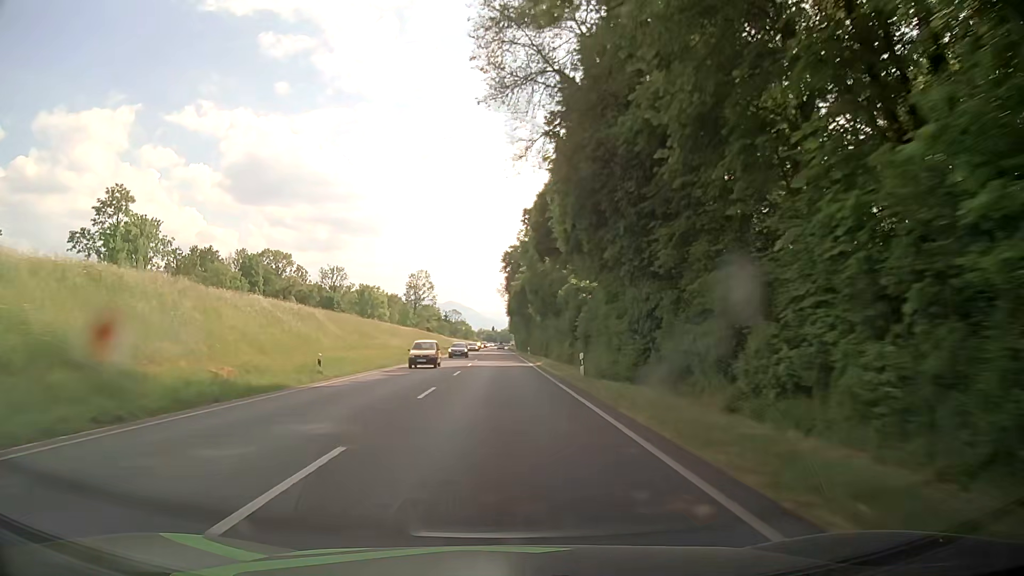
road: primary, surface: asphalt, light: Day
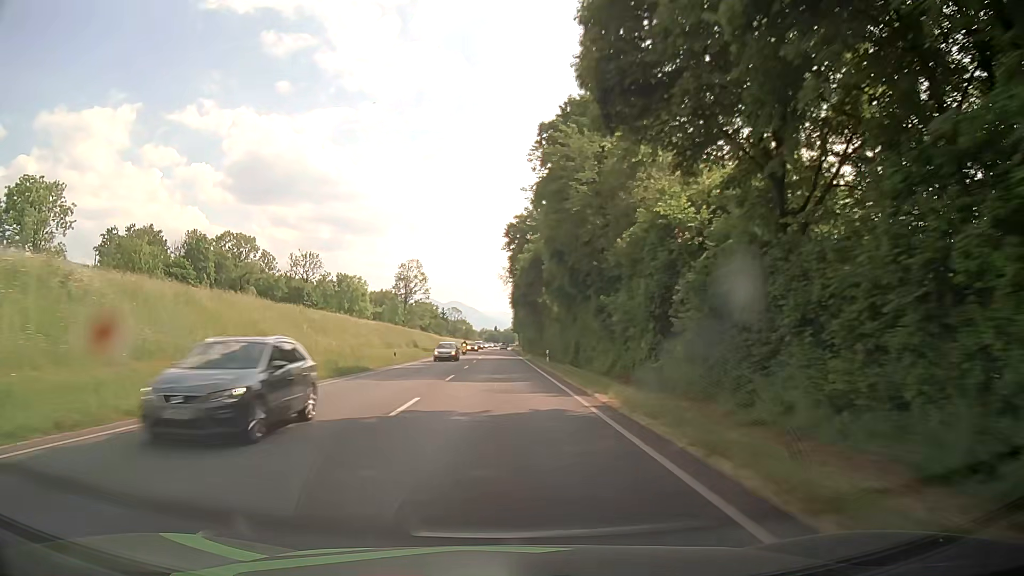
(-0.1, +28.2) m; -1°
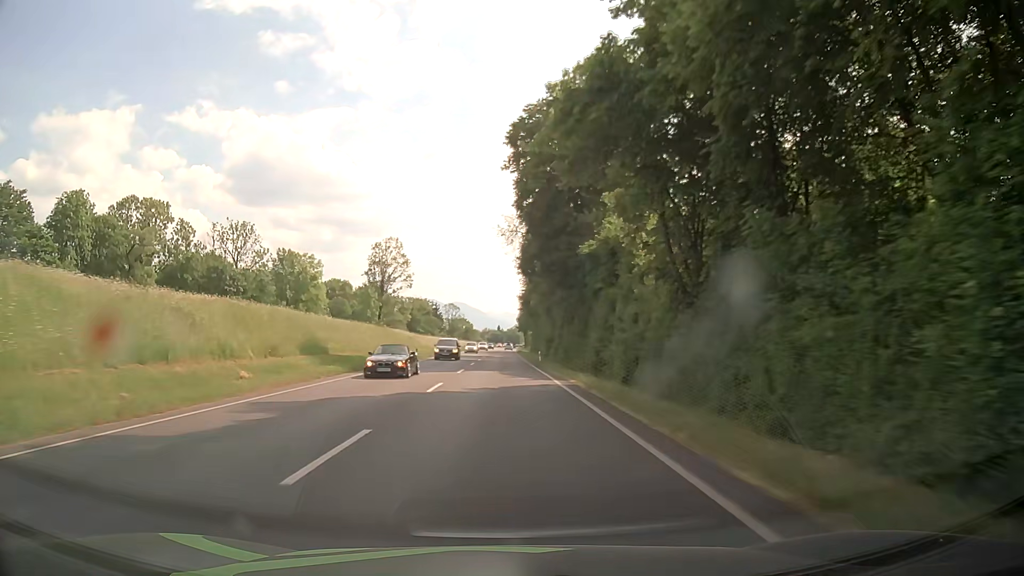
(0.0, +42.4) m; 0°
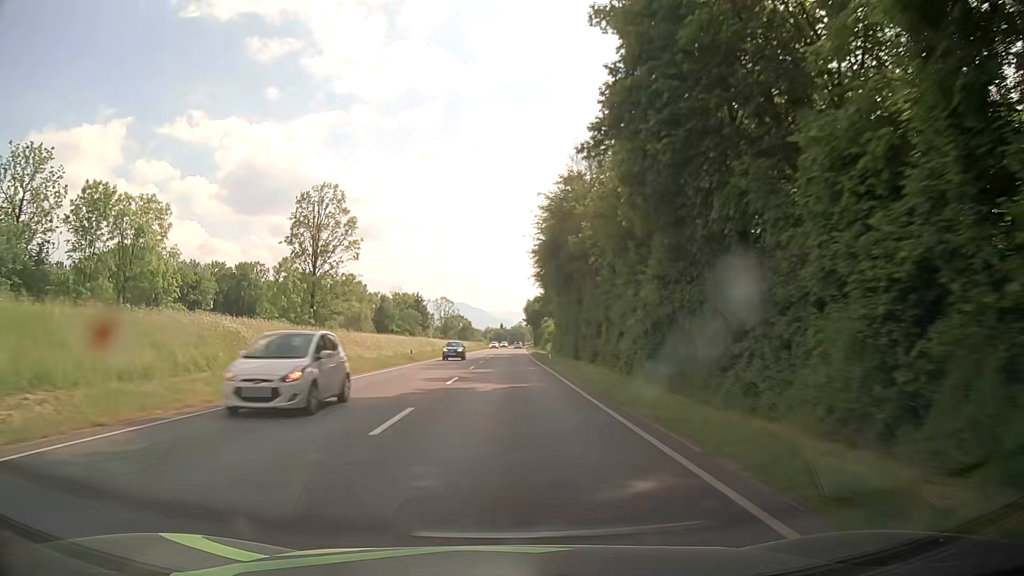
(+0.2, +56.7) m; 0°
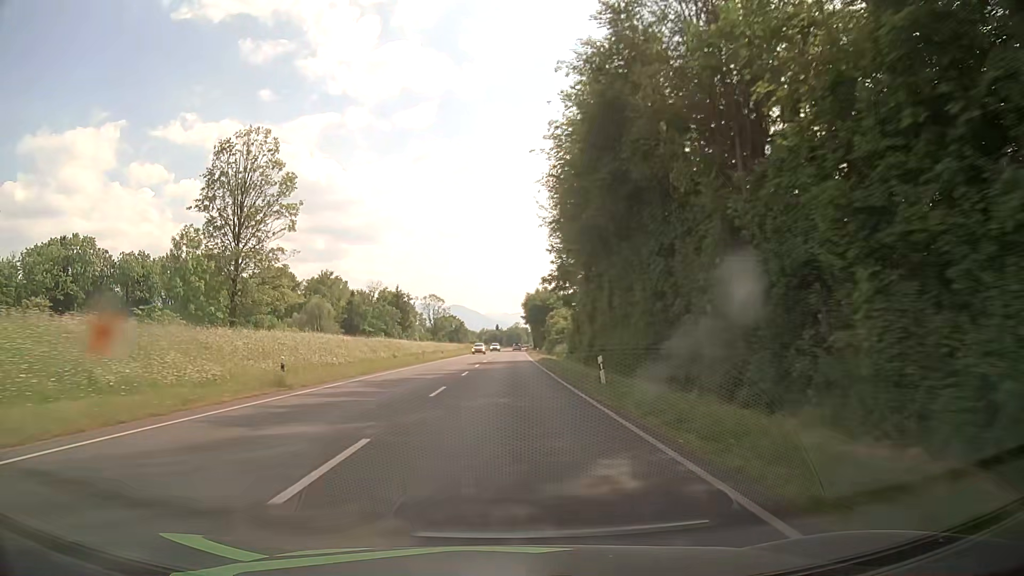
(+0.1, +28.4) m; +1°
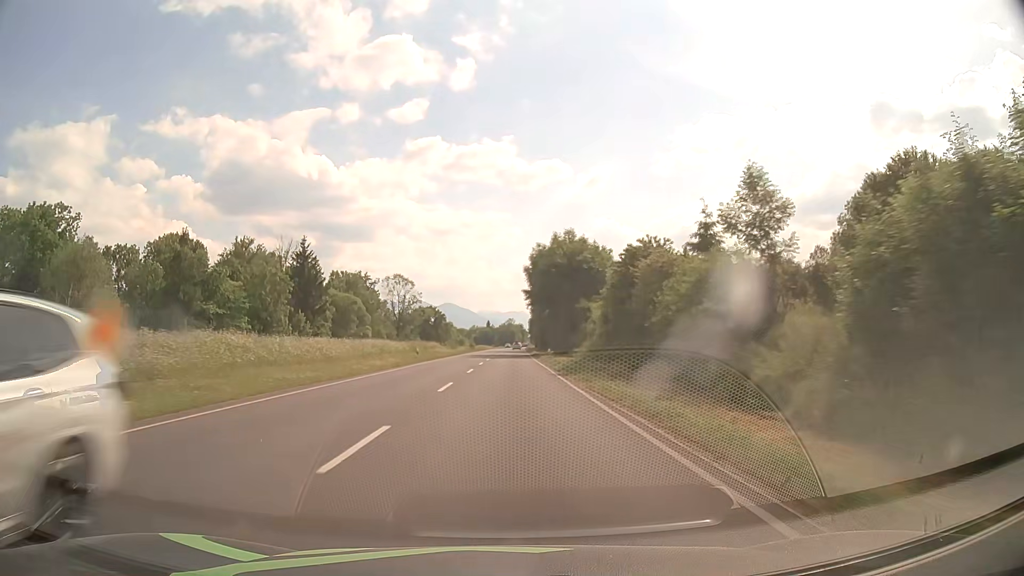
(0.0, +70.8) m; +1°
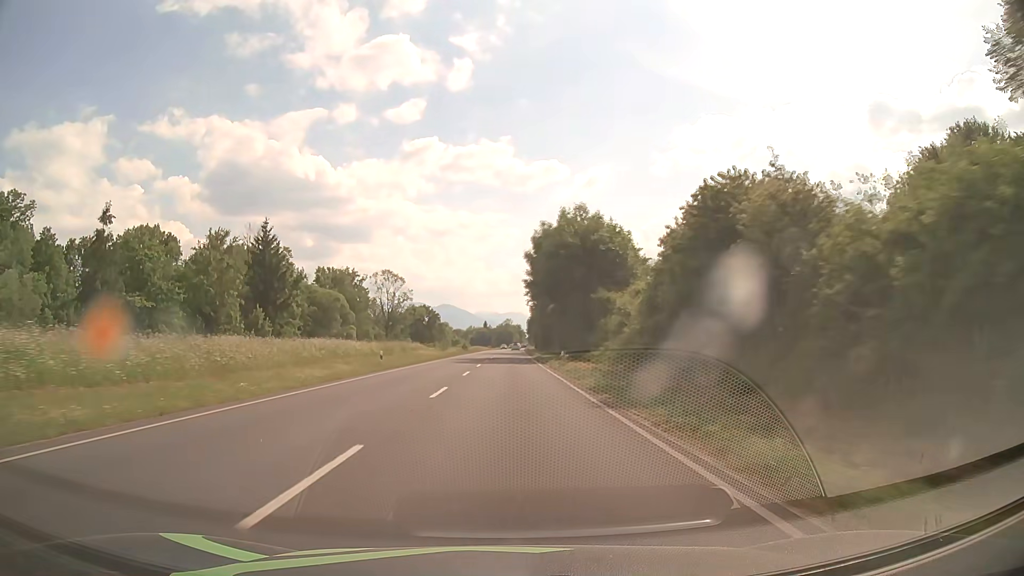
(0.0, +14.2) m; 0°
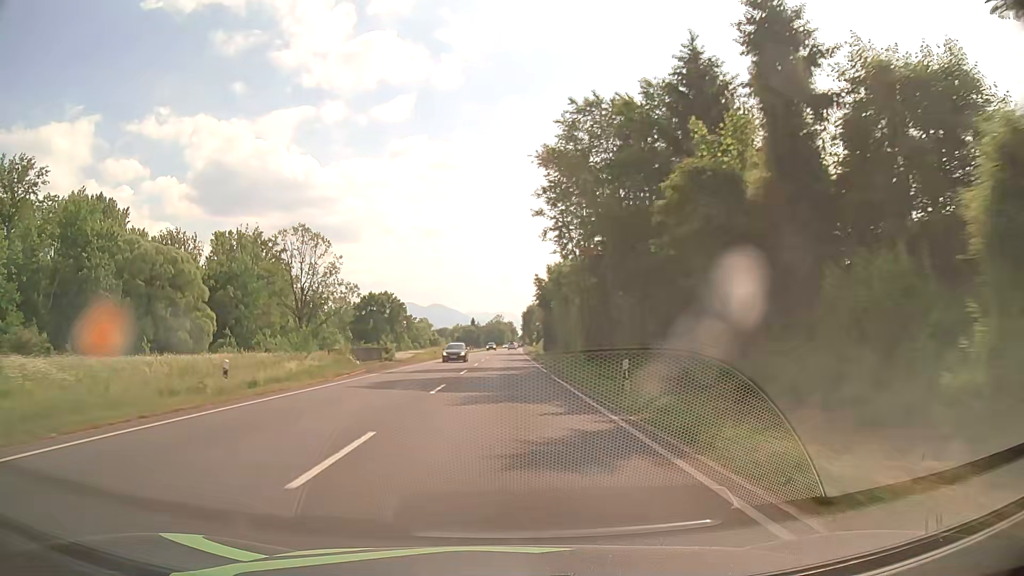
(+0.5, +70.9) m; +1°
(0, +10) (0, +20) (0, +30) (0, +40) (0, +50) (0, +60) (0, +70) (0, +80) (+1, +90) (+1, +100) m
